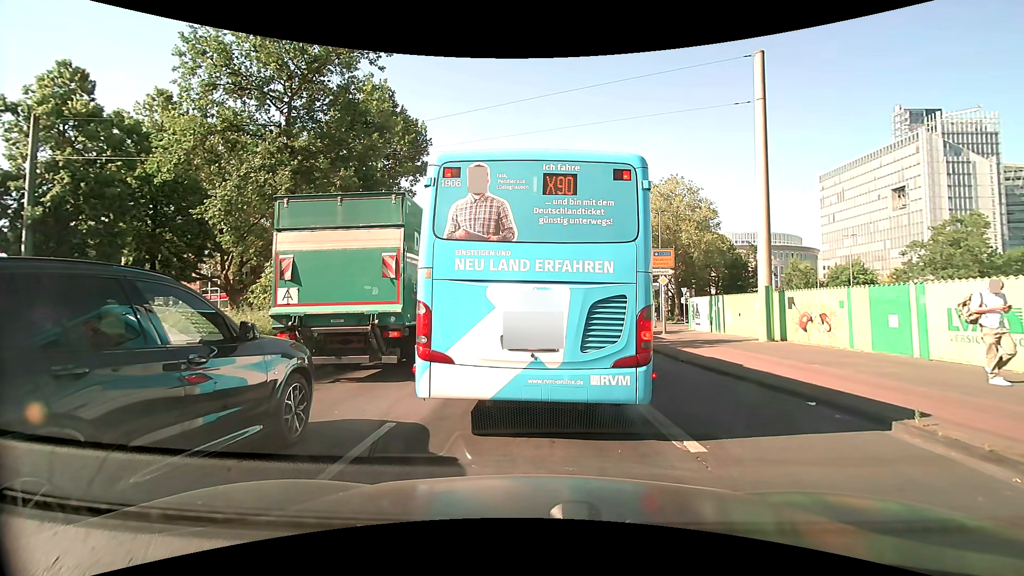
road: secondary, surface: asphalt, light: Day
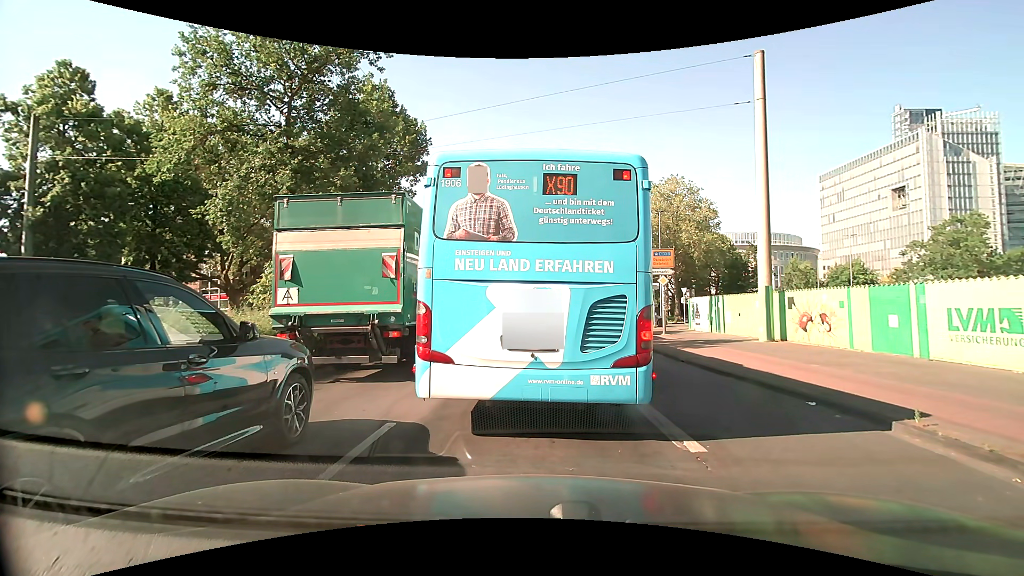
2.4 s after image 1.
(0.0, 0.0) m; 0°
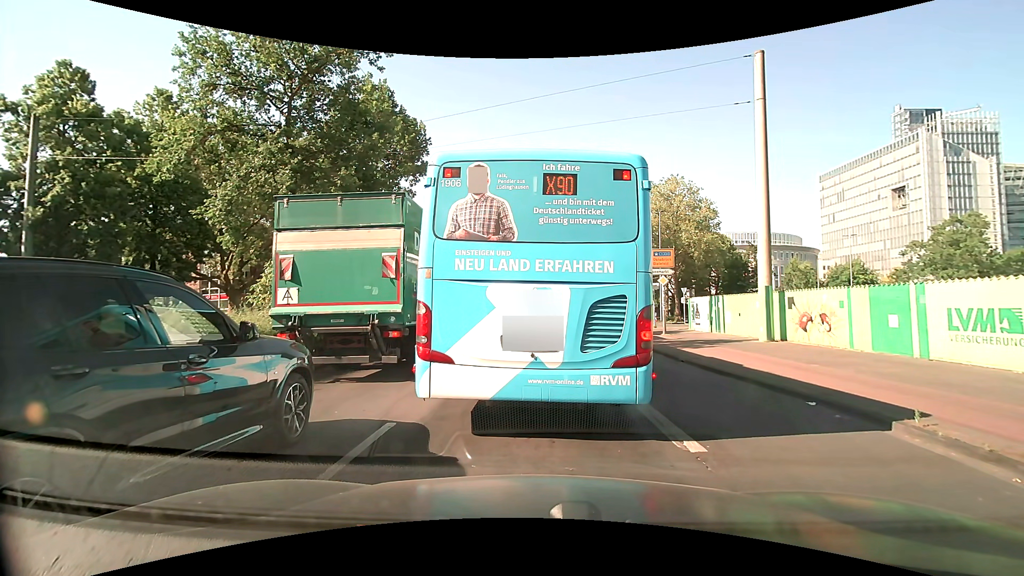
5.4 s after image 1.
(0.0, 0.0) m; 0°
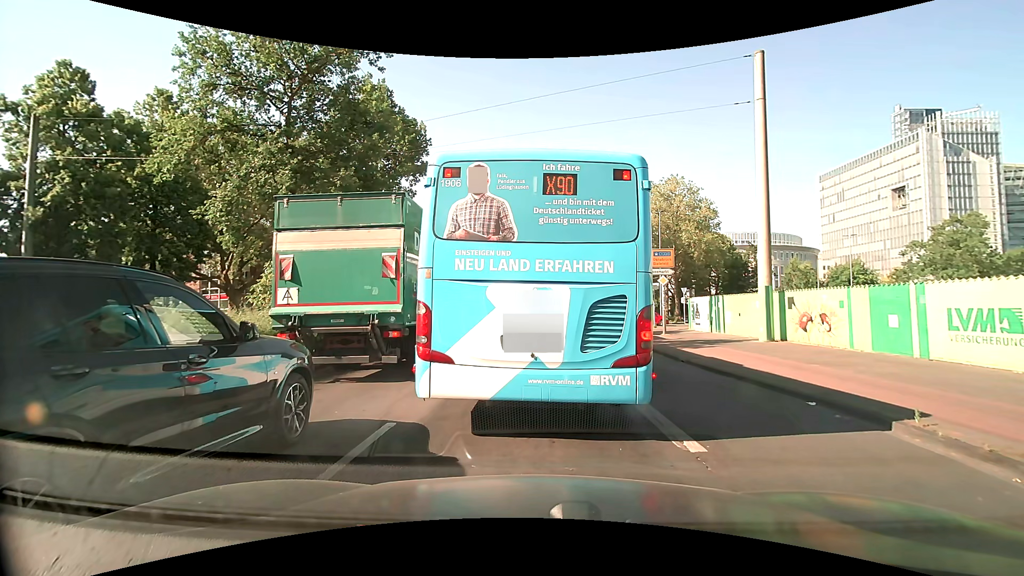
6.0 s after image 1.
(0.0, 0.0) m; 0°
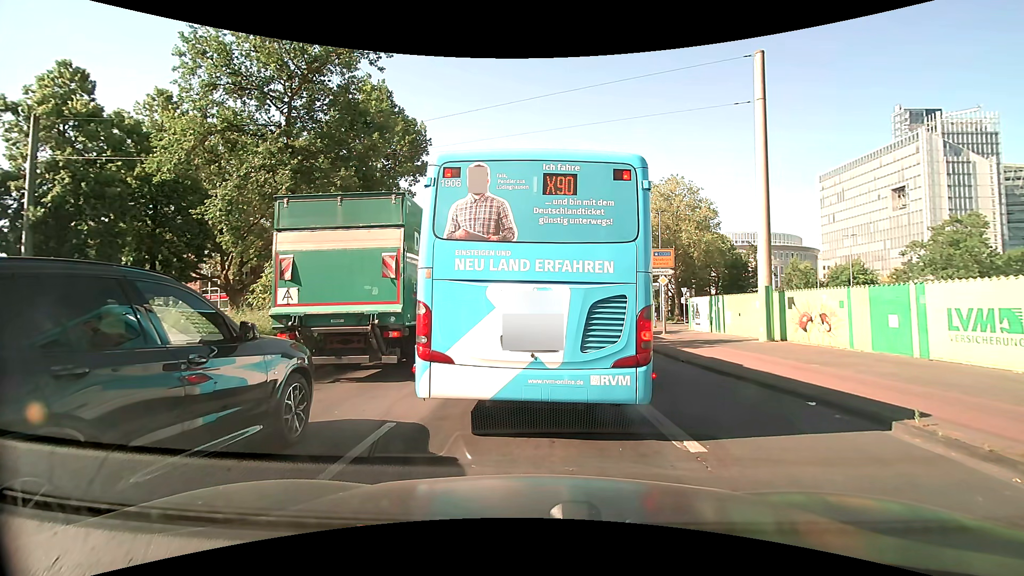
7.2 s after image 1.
(0.0, 0.0) m; 0°
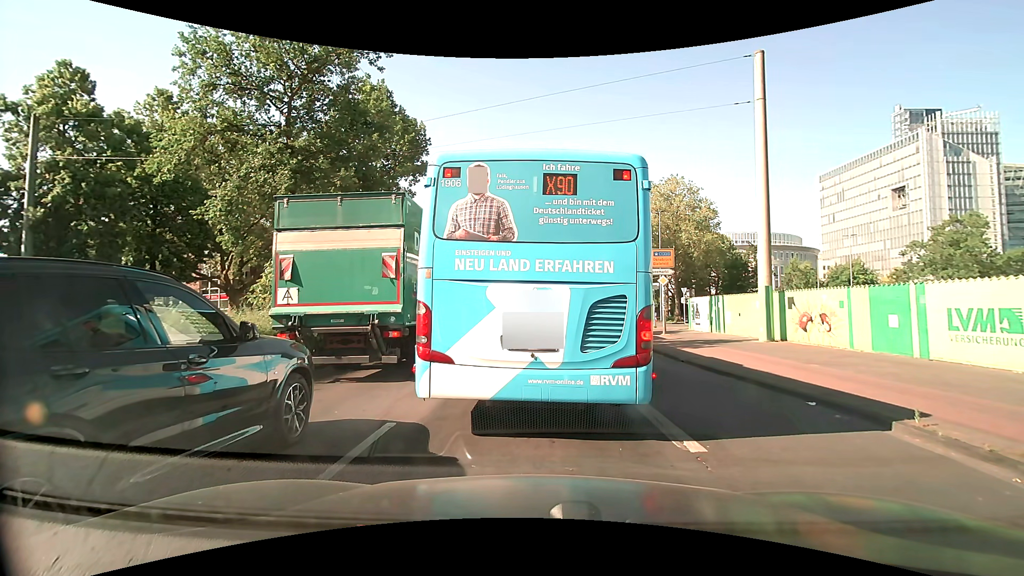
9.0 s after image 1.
(0.0, 0.0) m; 0°
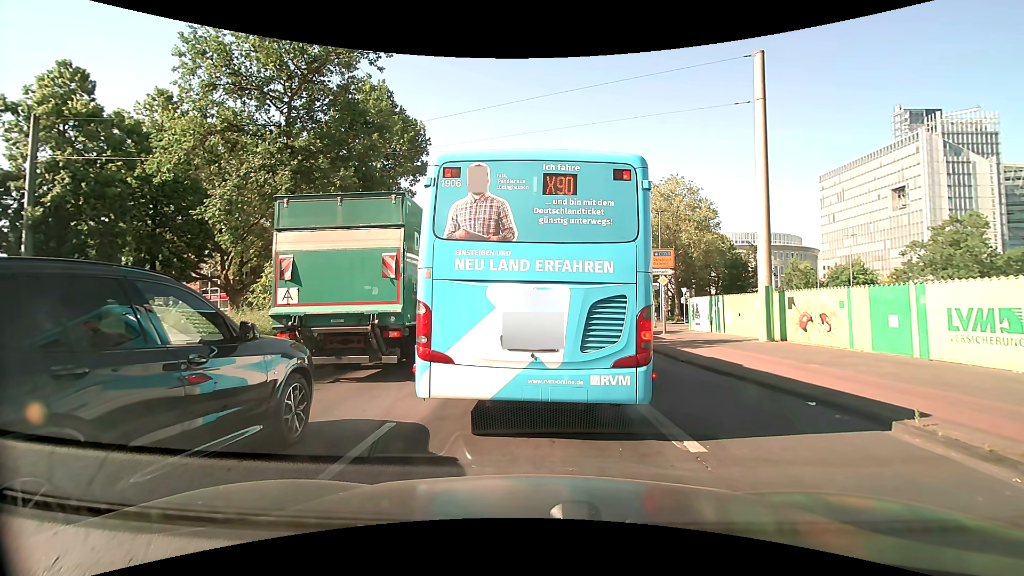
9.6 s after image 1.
(0.0, 0.0) m; 0°
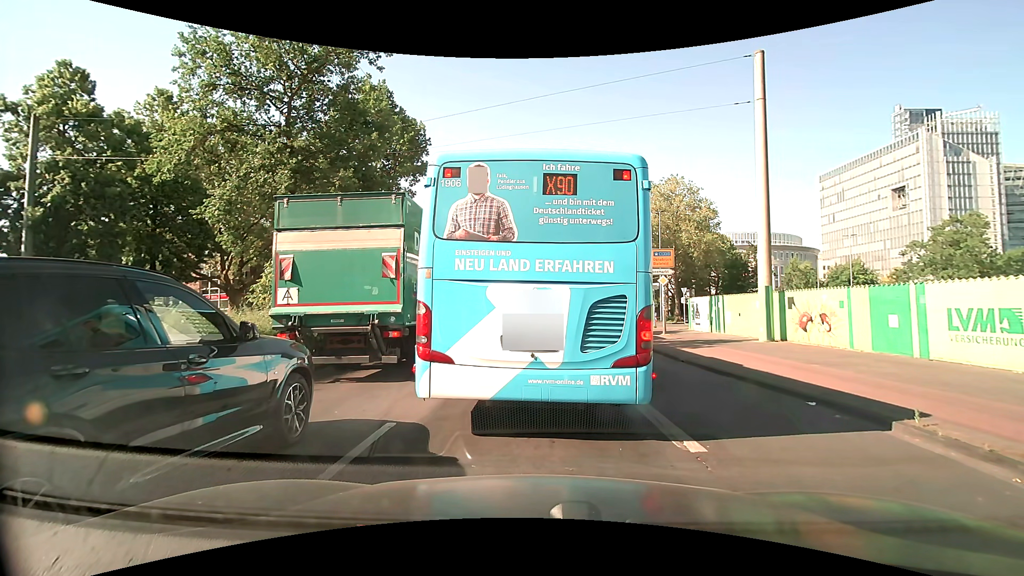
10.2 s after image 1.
(0.0, 0.0) m; 0°
